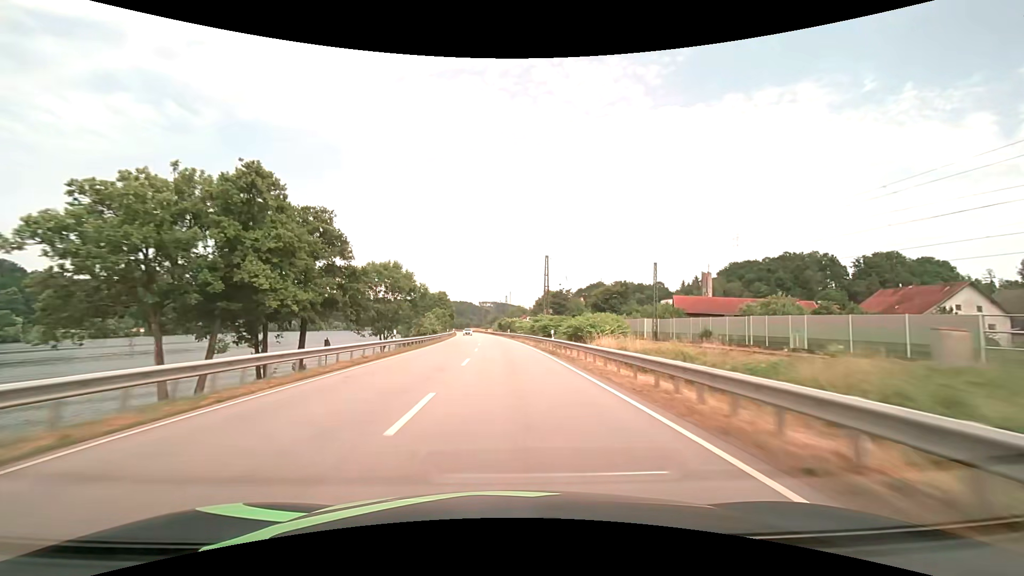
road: primary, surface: asphalt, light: Day
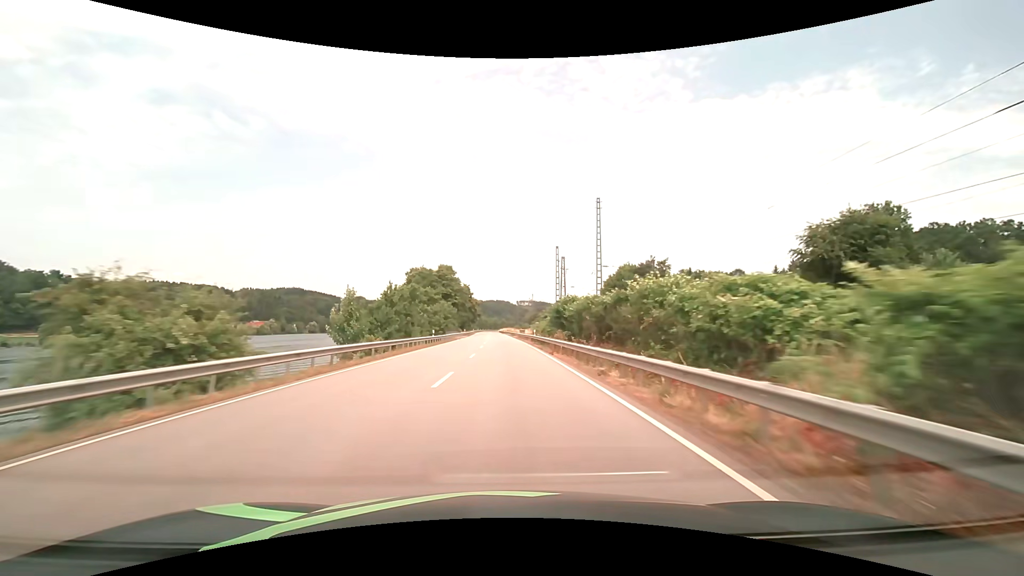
(-2.6, +79.2) m; -4°
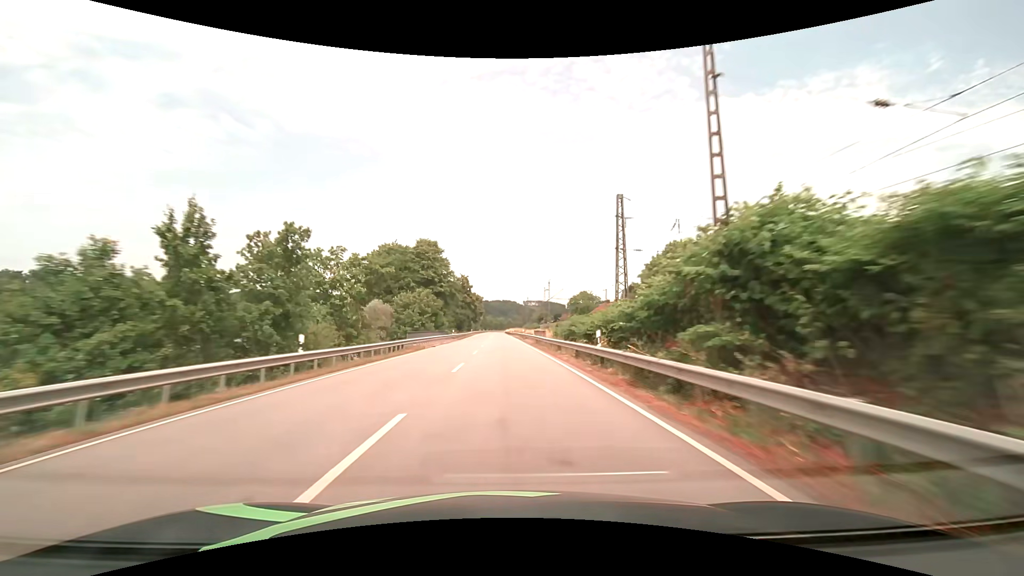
(-0.3, +31.7) m; -1°
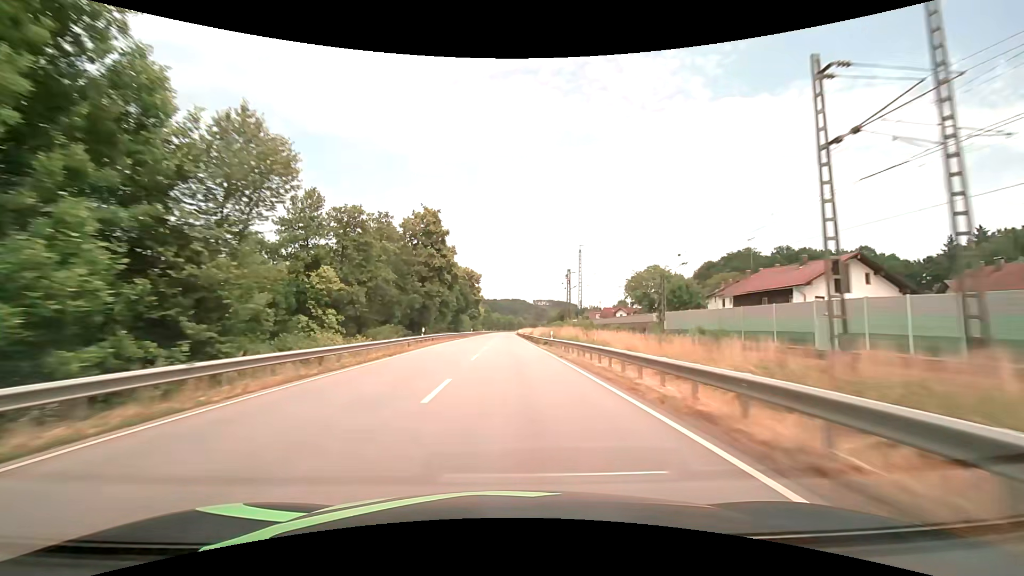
(-1.3, +79.2) m; -1°
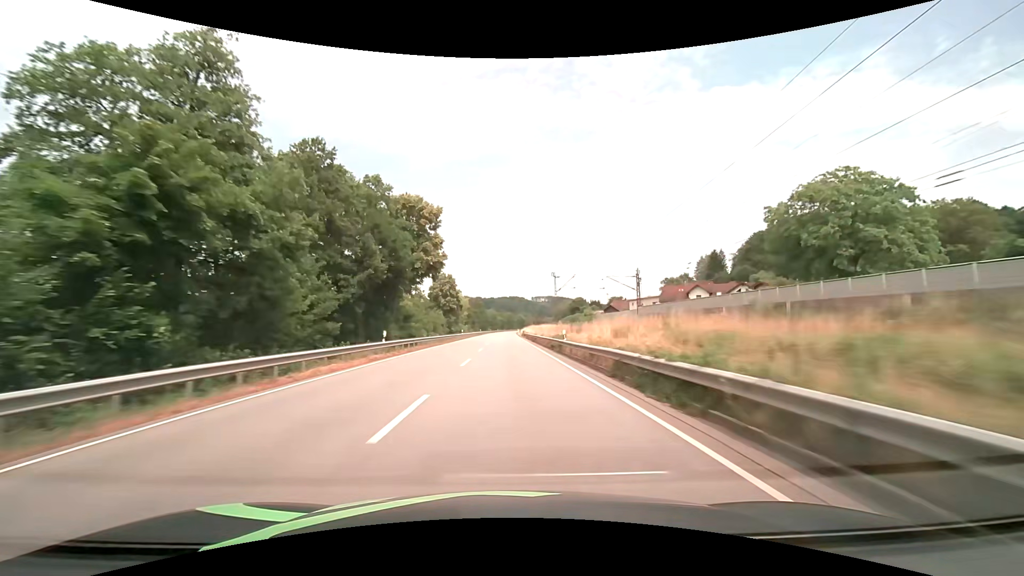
(+0.1, +63.3) m; 0°
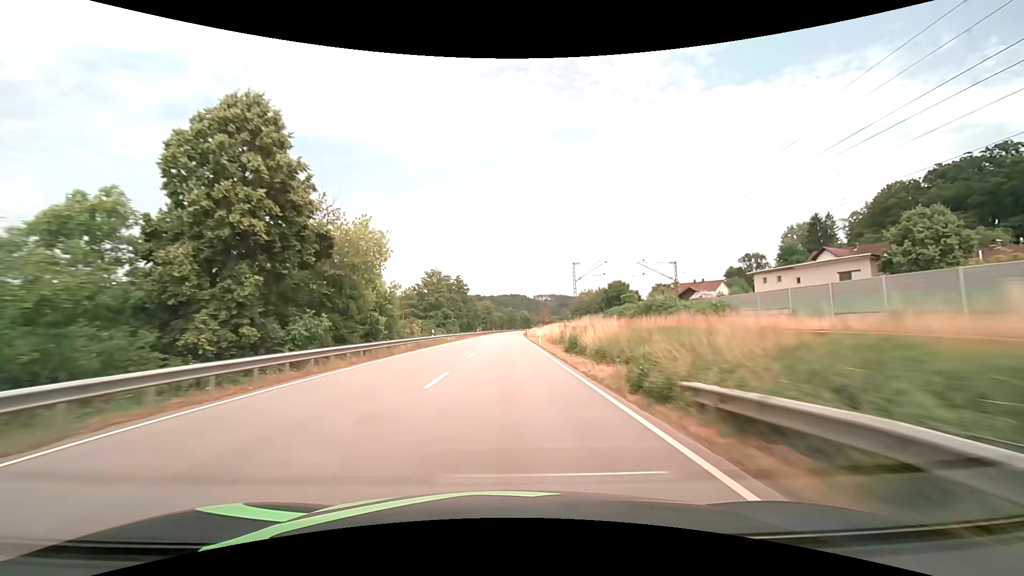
(-0.1, +79.1) m; 0°
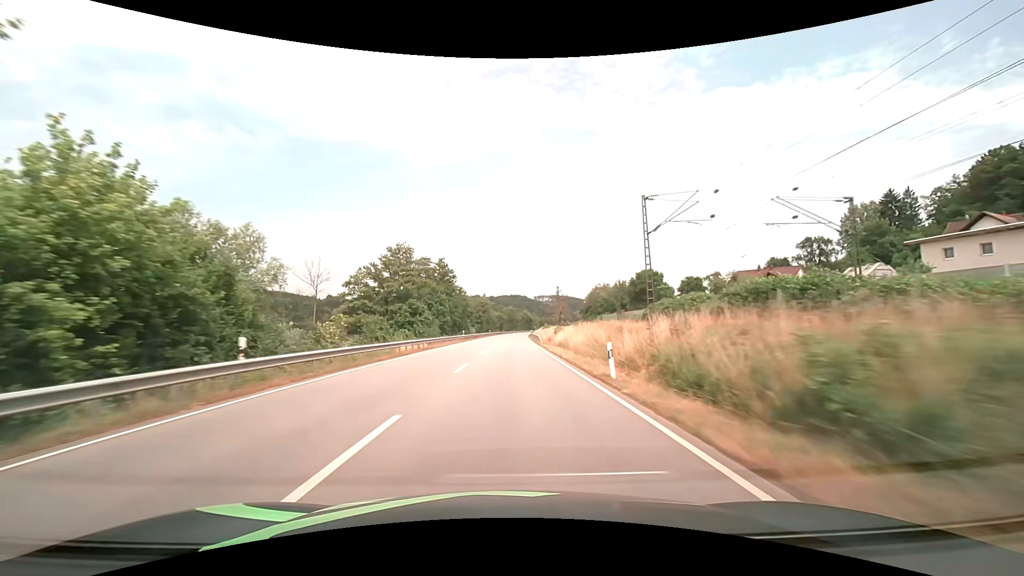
(0.0, +31.7) m; 0°
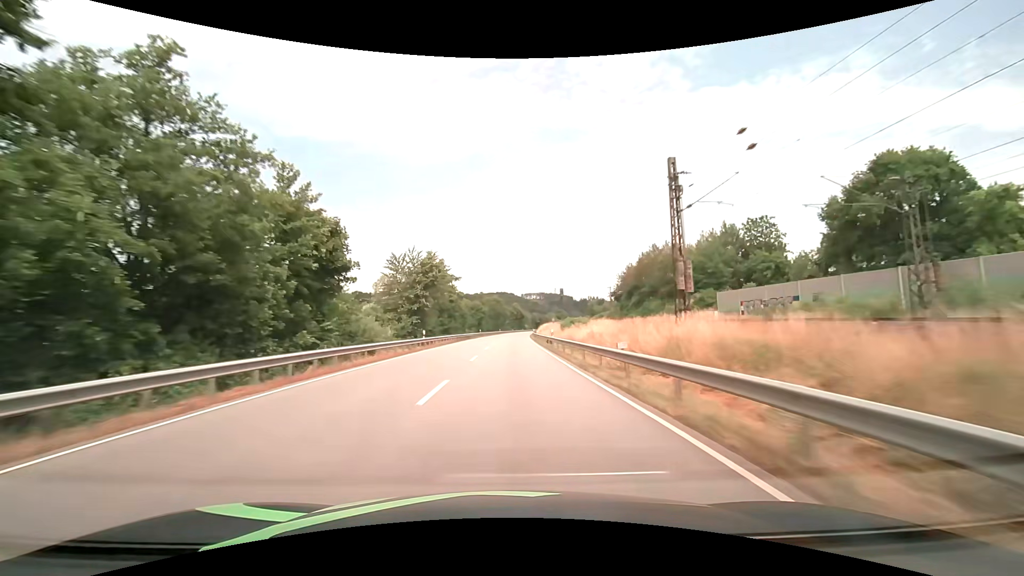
(+1.1, +79.2) m; +2°
(0, +10) (0, +20) (0, +30) (0, +40) (0, +50) (+1, +60) (+1, +70) (+1, +80) (+2, +90) (+2, +100) m
